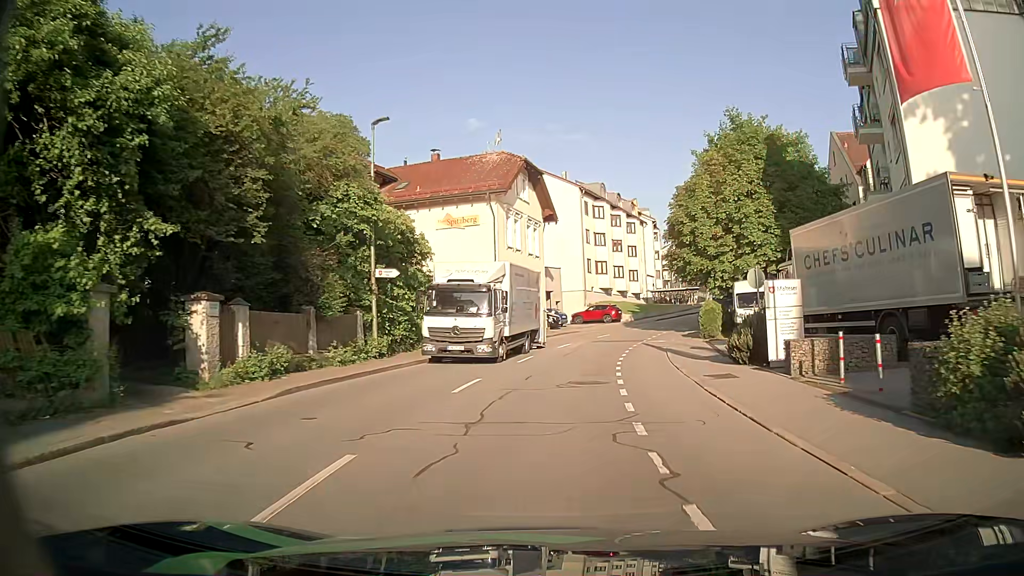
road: tertiary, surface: asphalt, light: Day
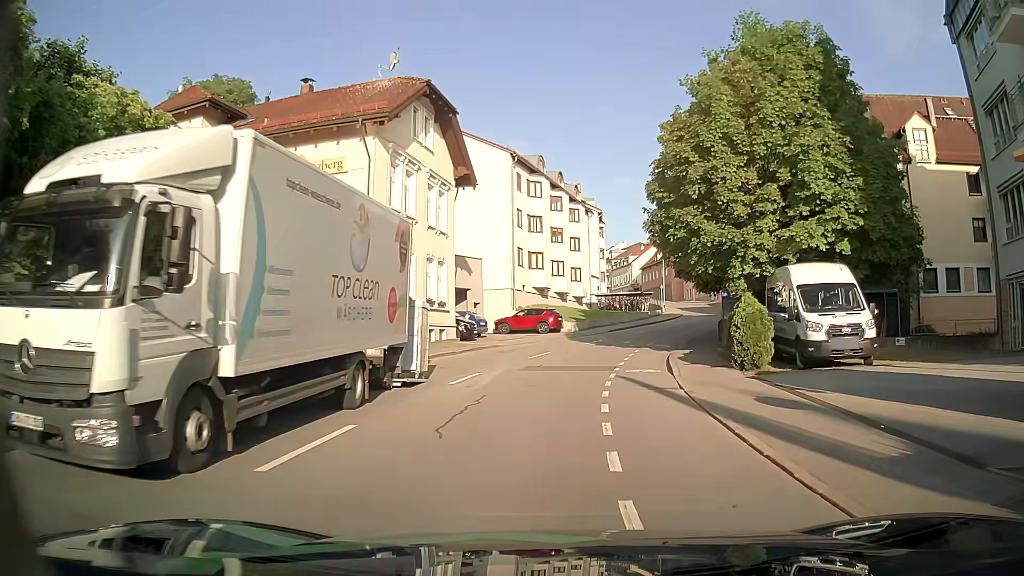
(+0.6, +15.7) m; +5°
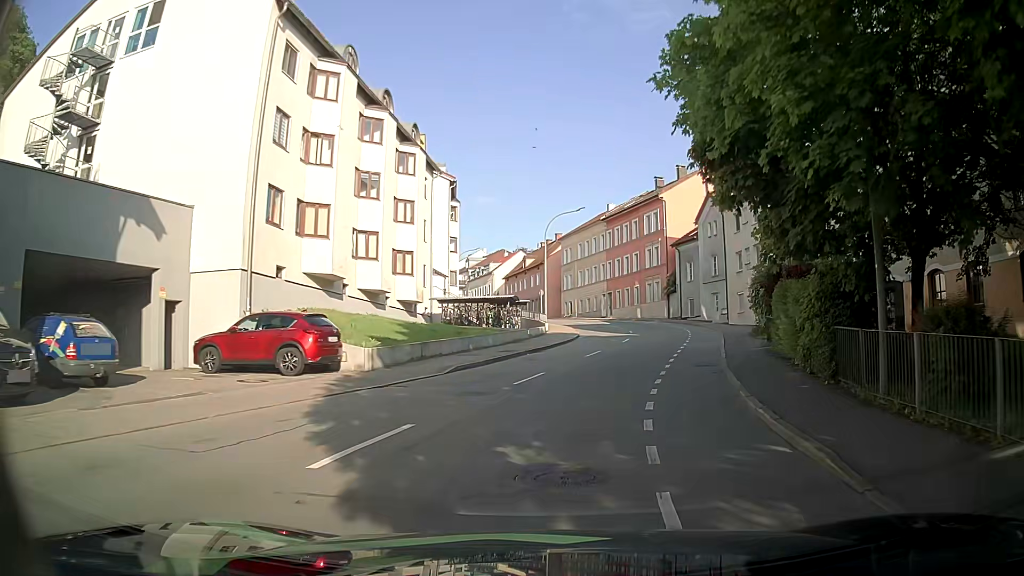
(+2.3, +26.0) m; +11°
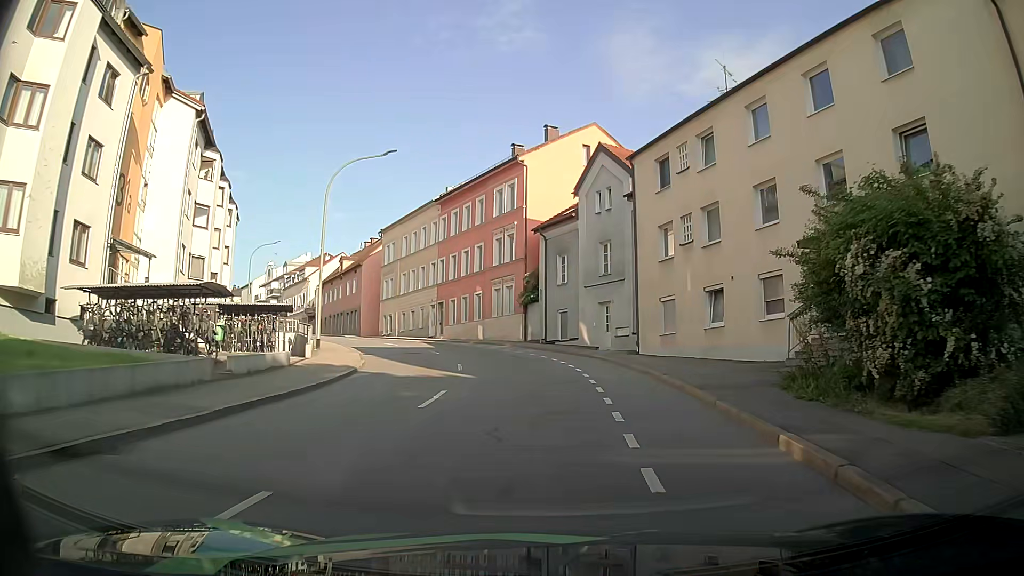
(+3.2, +21.0) m; +14°
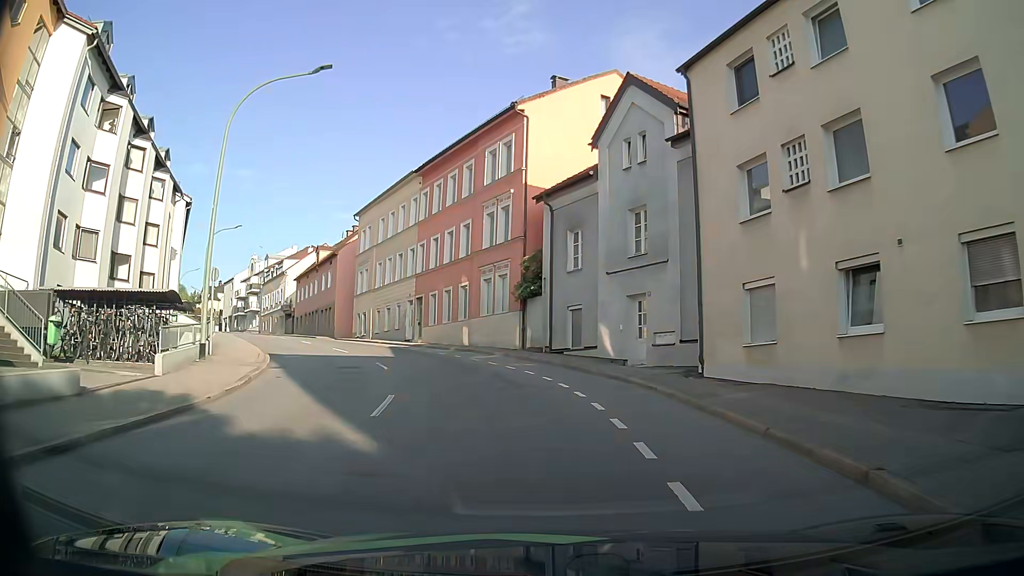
(+0.1, +10.6) m; -1°
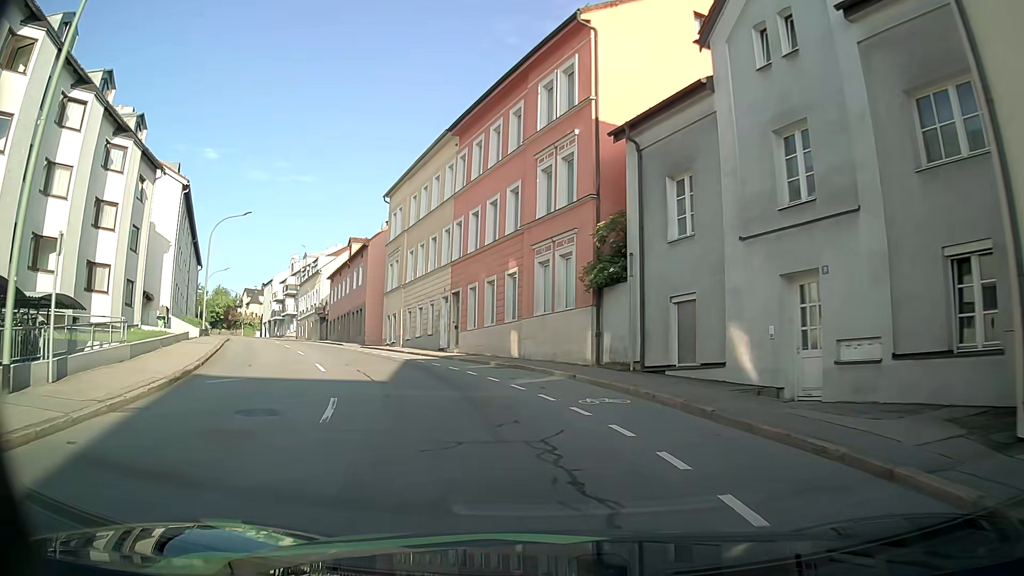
(-0.4, +10.3) m; -5°
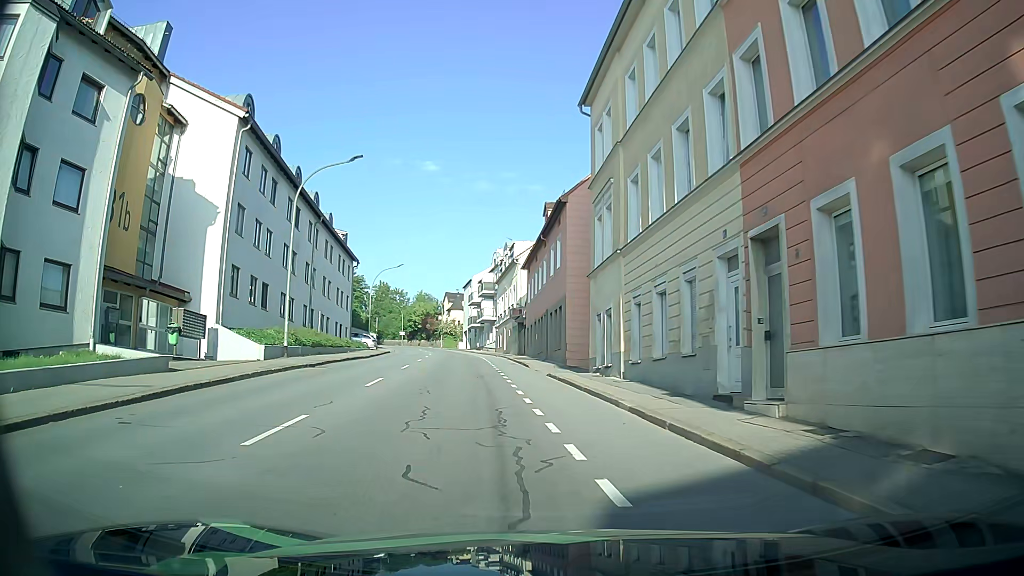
(-3.6, +20.2) m; -20°
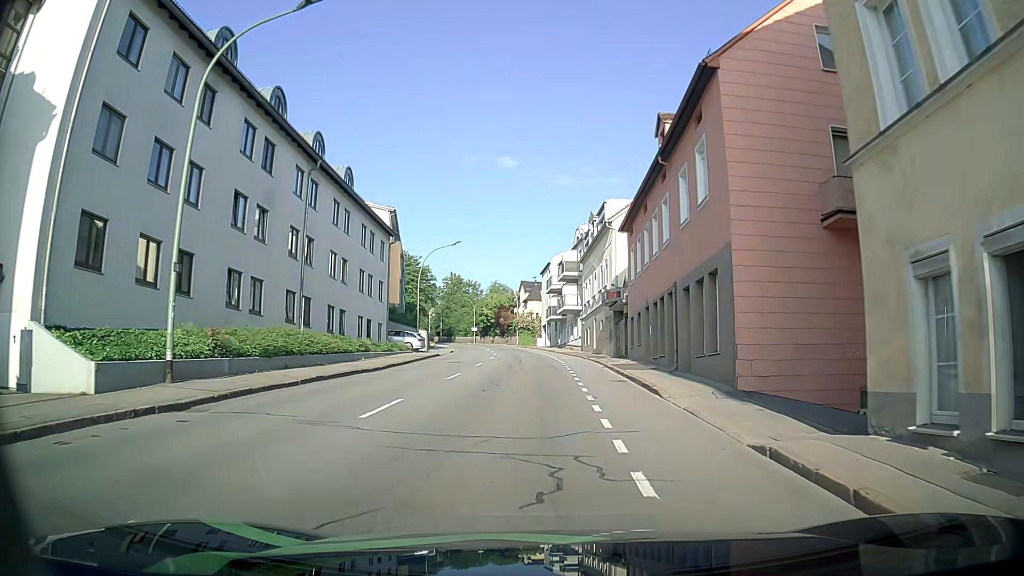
(-1.4, +15.7) m; -8°
